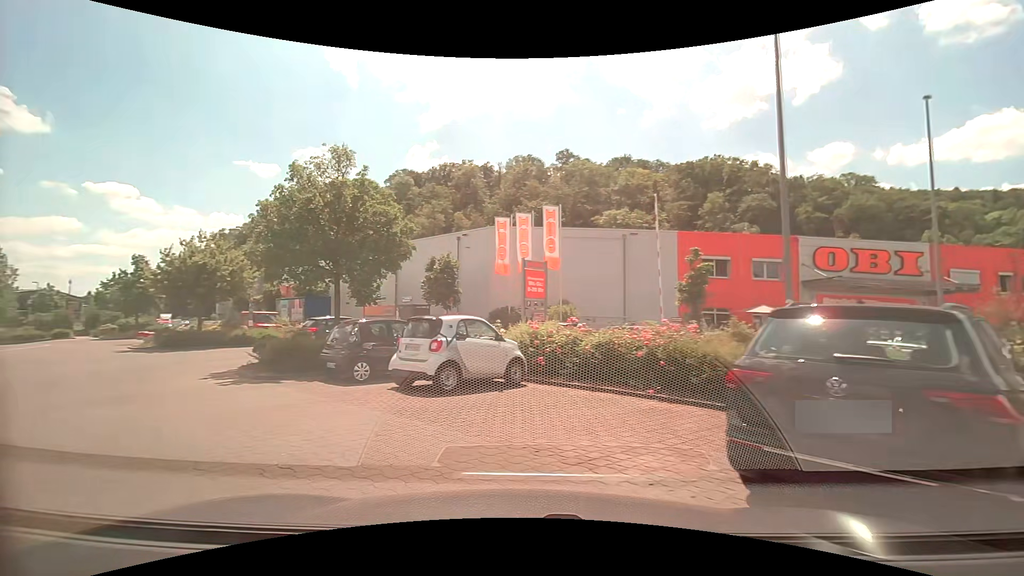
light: Day
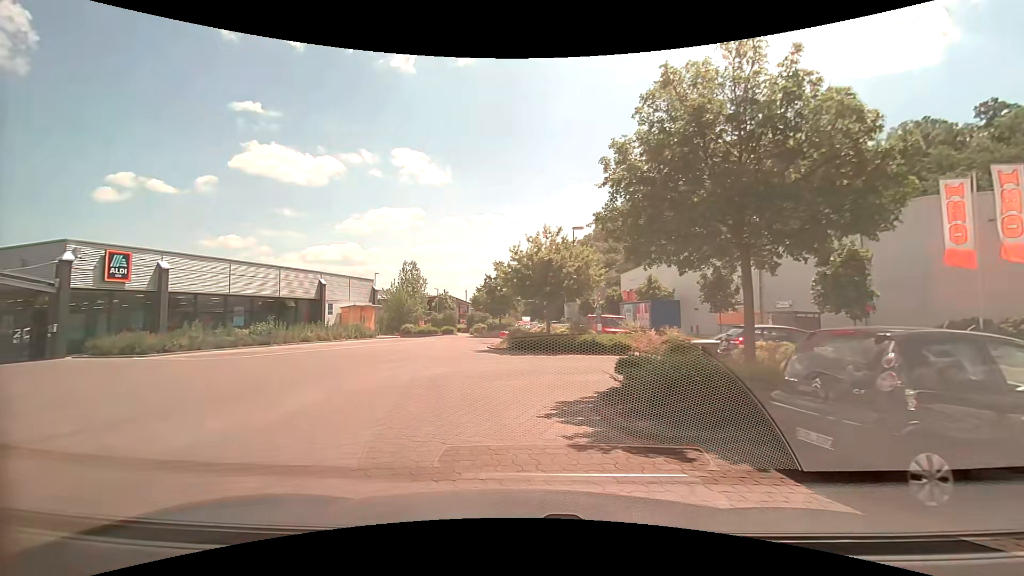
(-2.6, +6.6) m; -36°
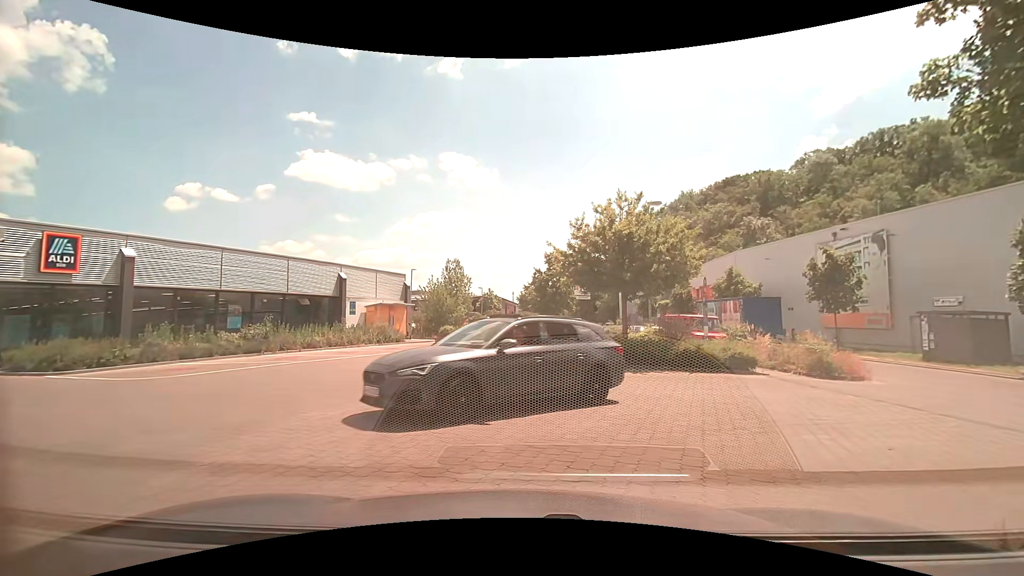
(-0.7, +6.9) m; -7°
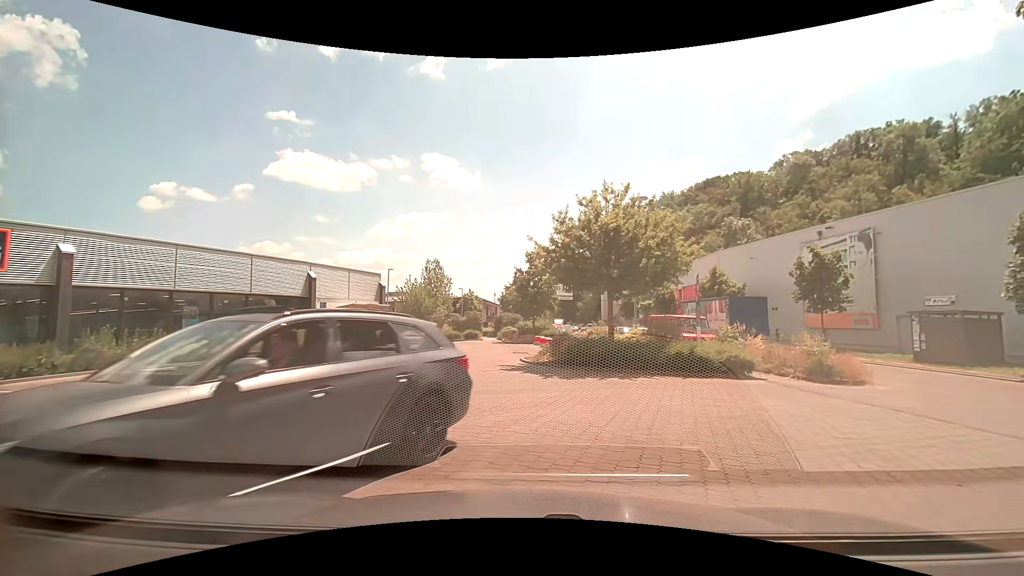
(0.0, +1.4) m; +3°
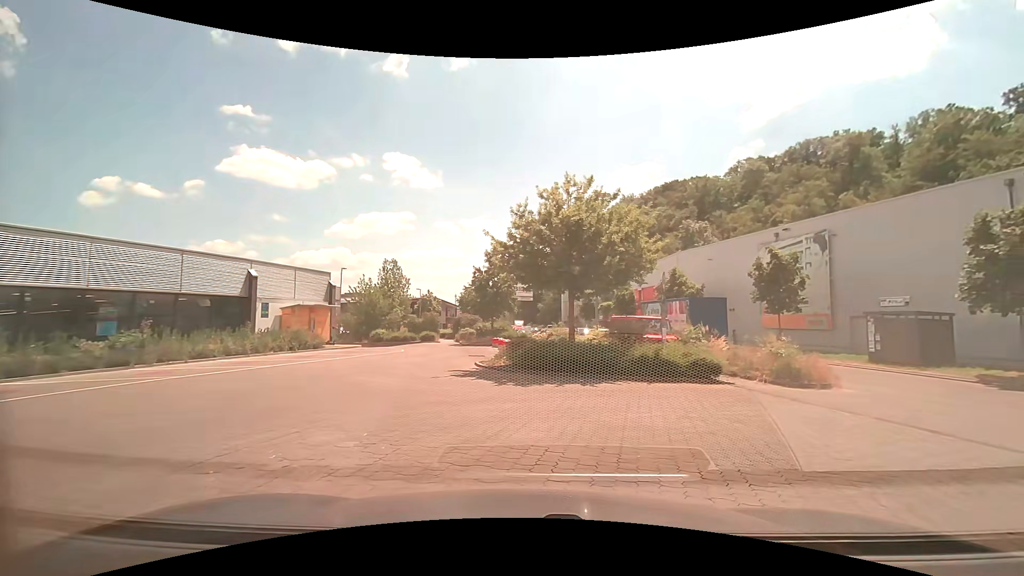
(0.0, +1.3) m; +3°
